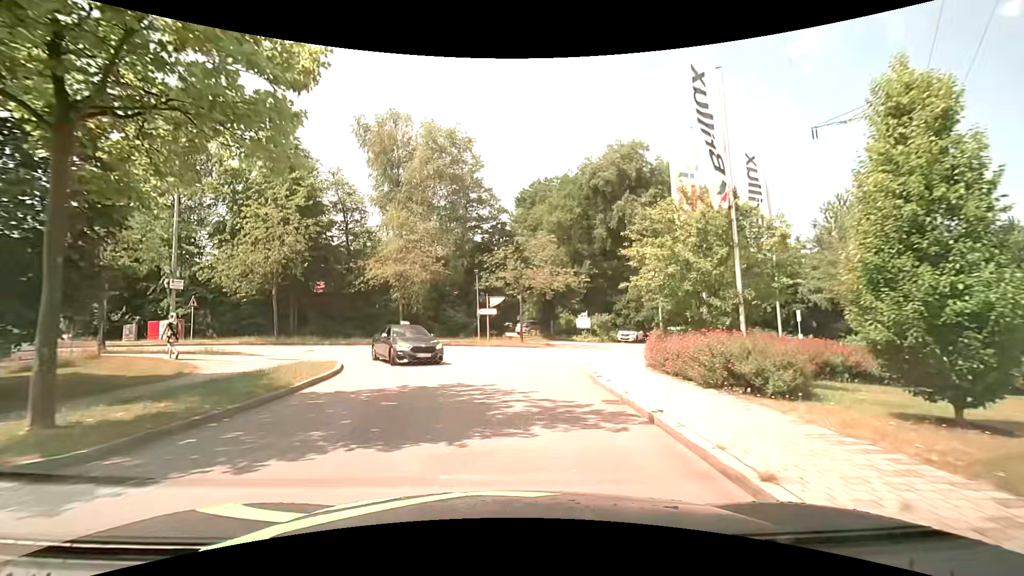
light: Day
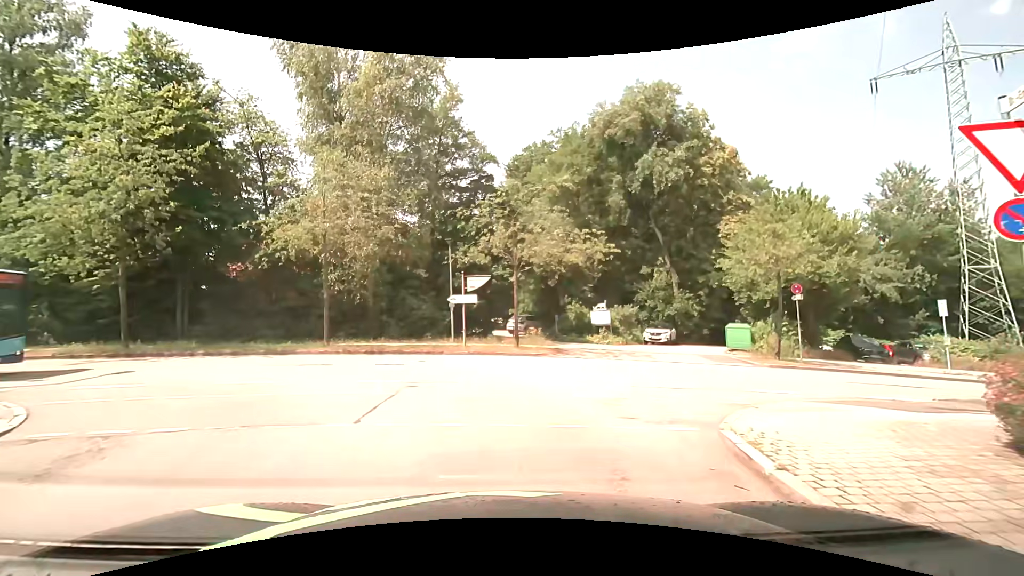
(+0.3, +11.7) m; +3°
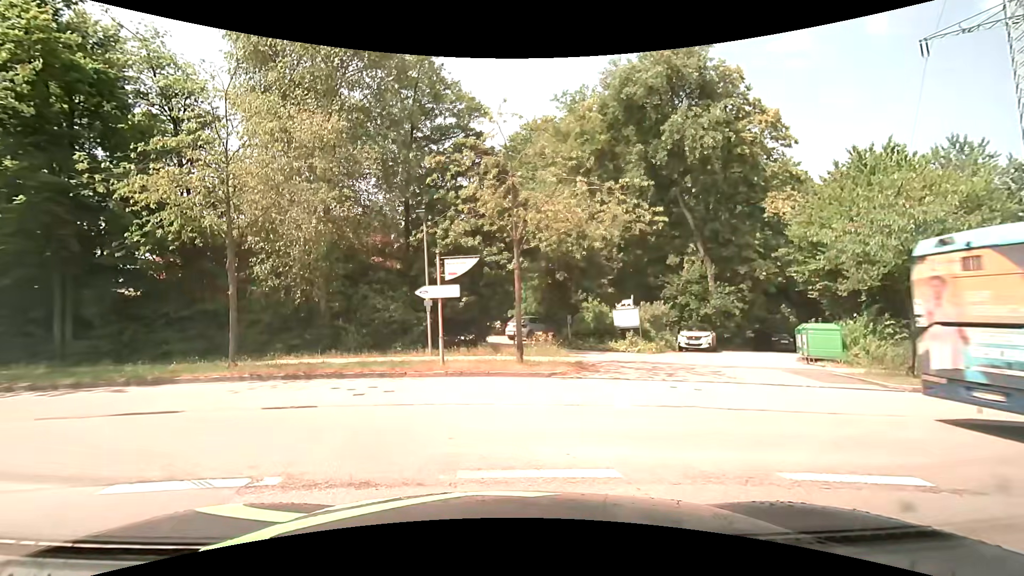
(0.0, +6.8) m; +1°
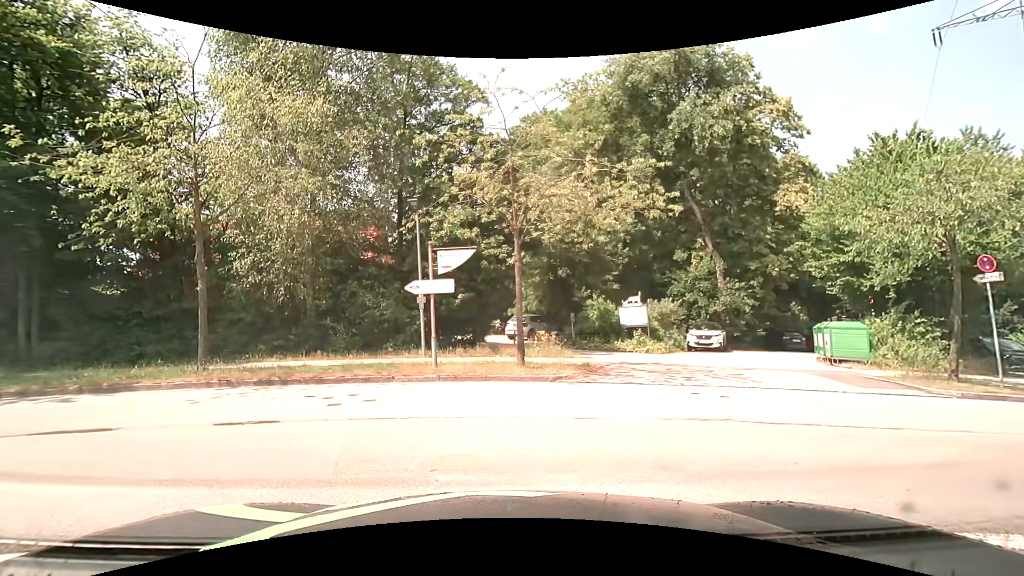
(0.0, +1.3) m; 0°
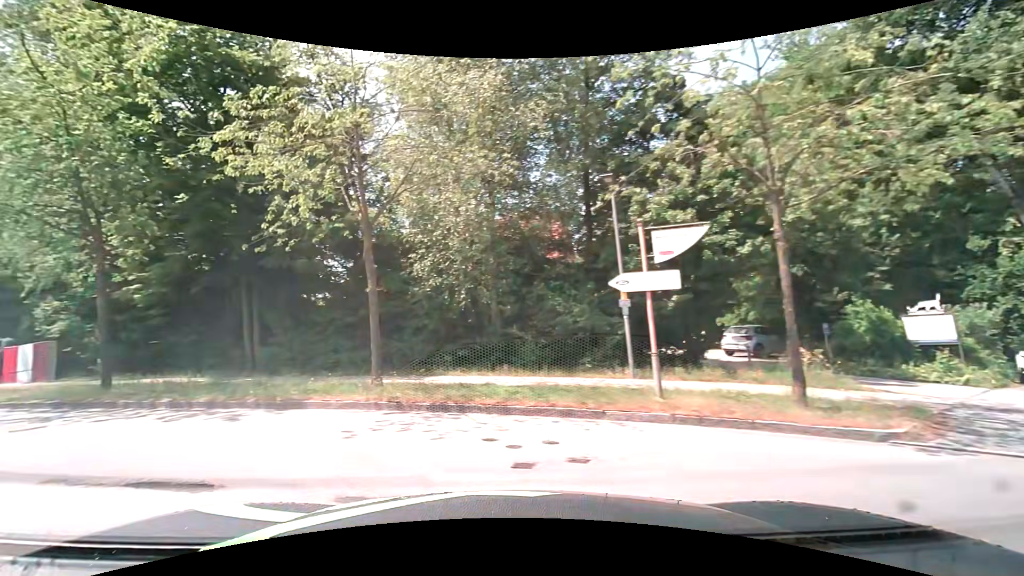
(-0.6, +4.2) m; -21°
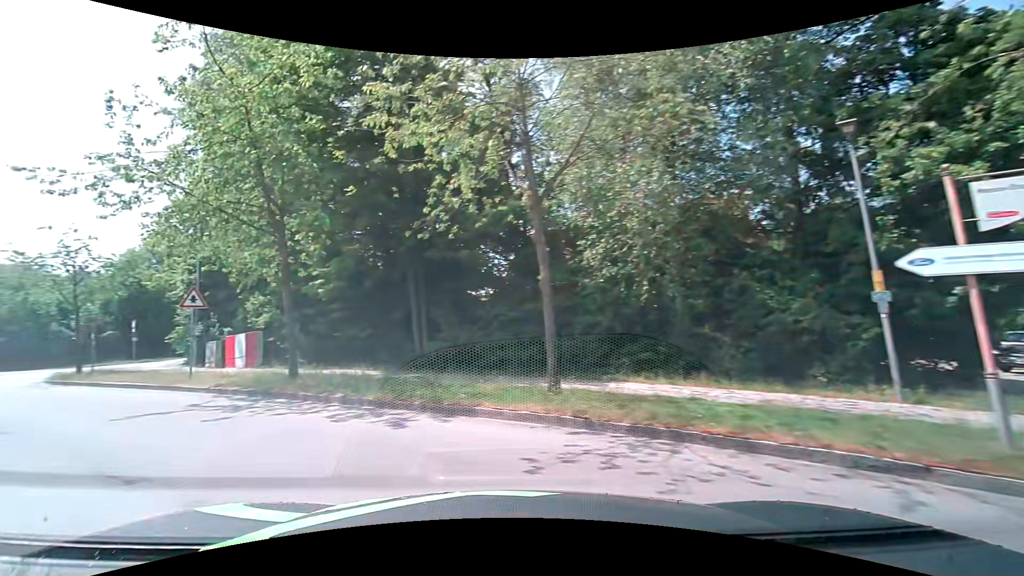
(-0.4, +2.3) m; -17°
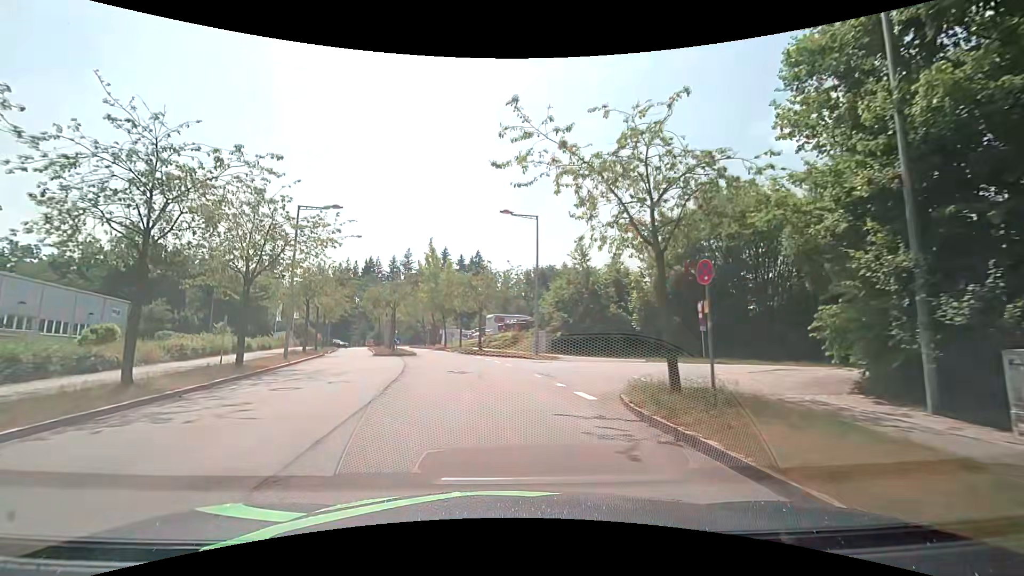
(-11.7, +14.5) m; -54°
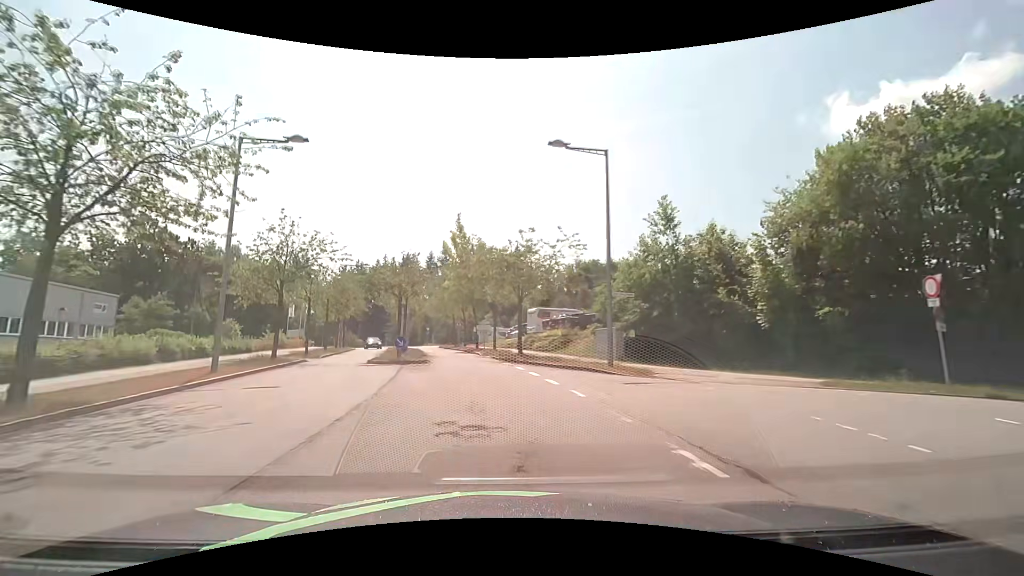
(-0.5, +11.5) m; -5°
(0, +10) (-1, +20) (-3, +30) (-4, +40) (-6, +49) (-9, +59) (-11, +69) (-14, +79) (-16, +88) (-19, +98) m
